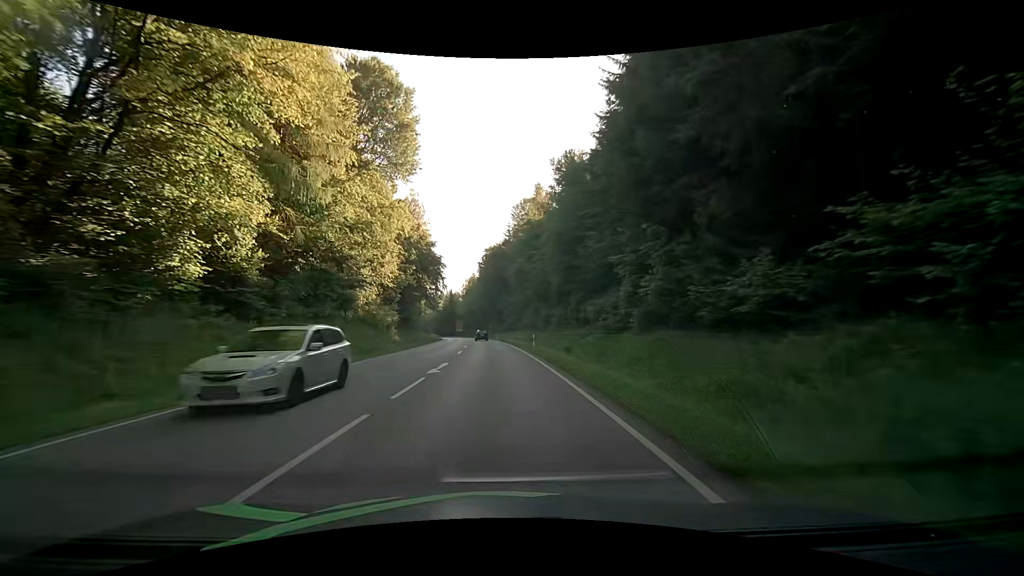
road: secondary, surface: asphalt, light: Day
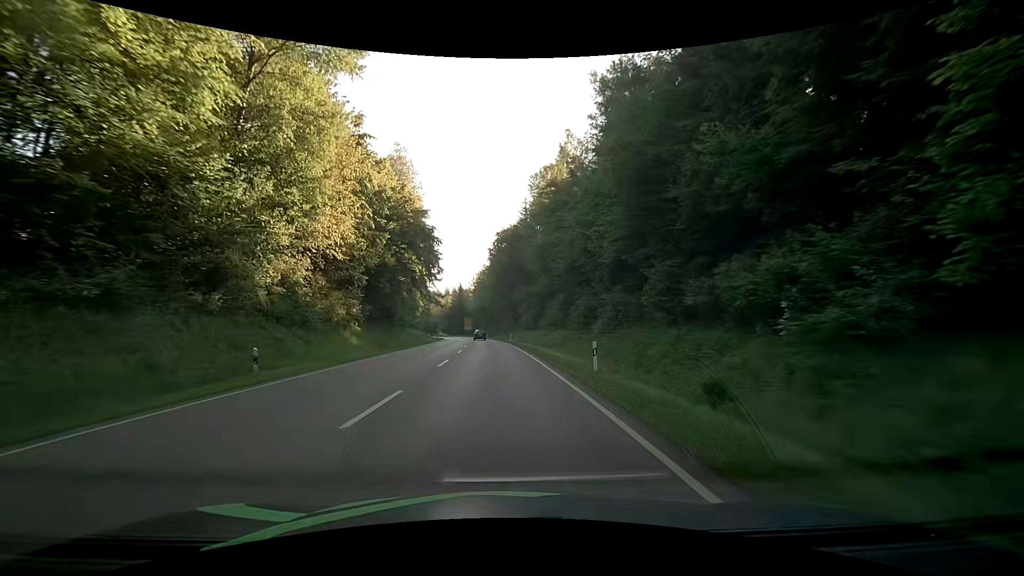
(-0.3, +21.7) m; -1°
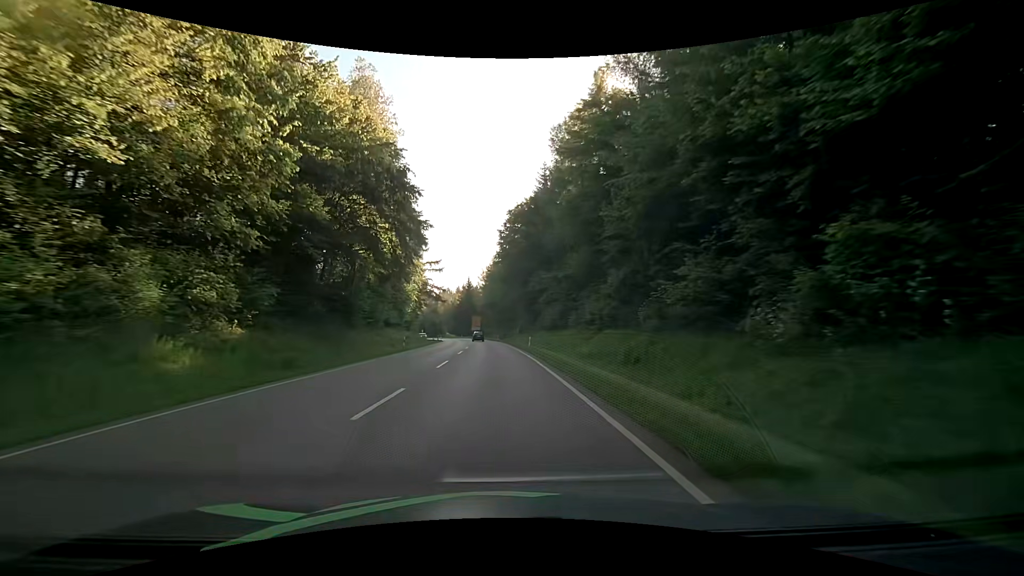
(-0.4, +21.7) m; -2°
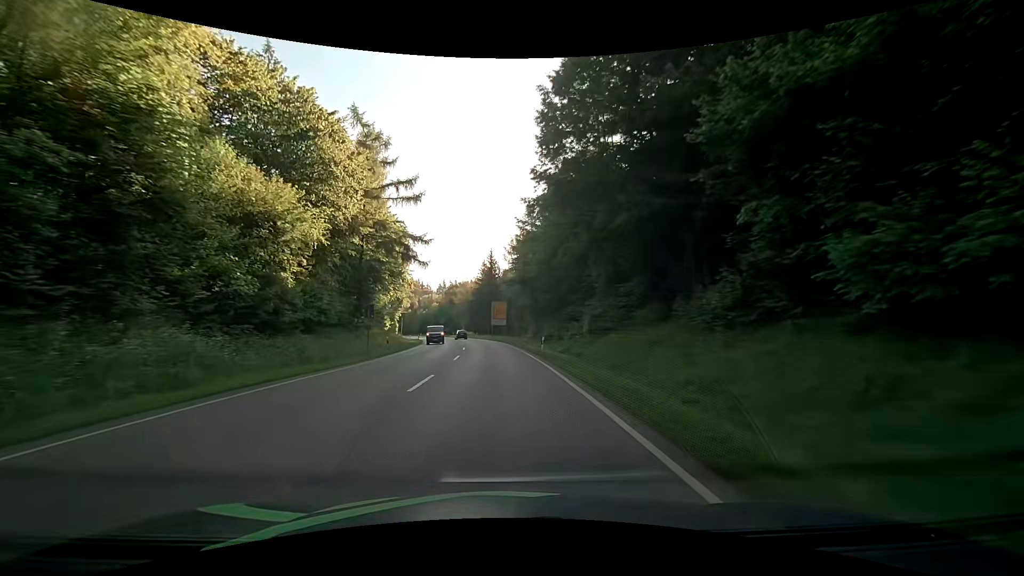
(-1.5, +54.0) m; -4°
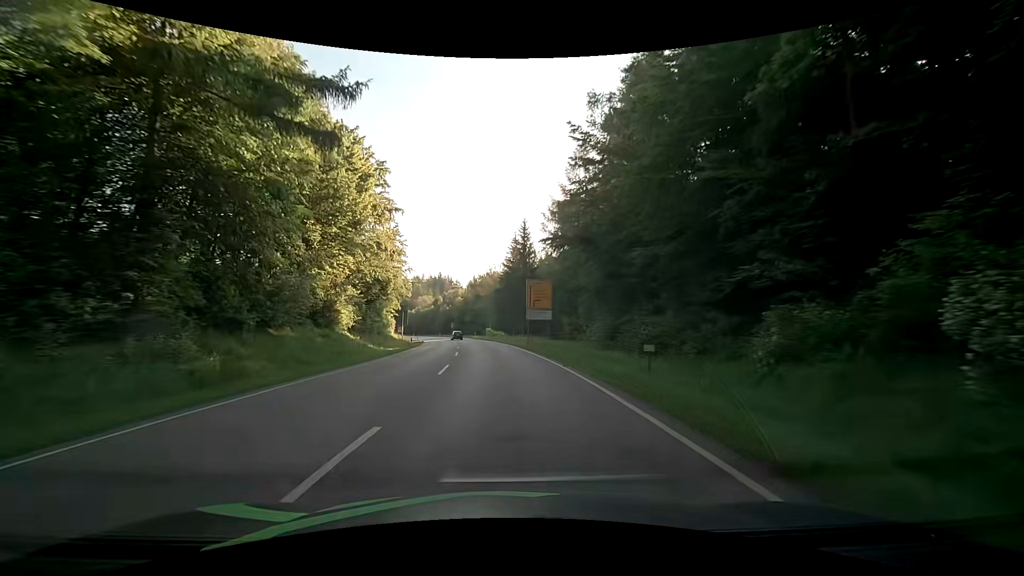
(-0.9, +32.4) m; -4°
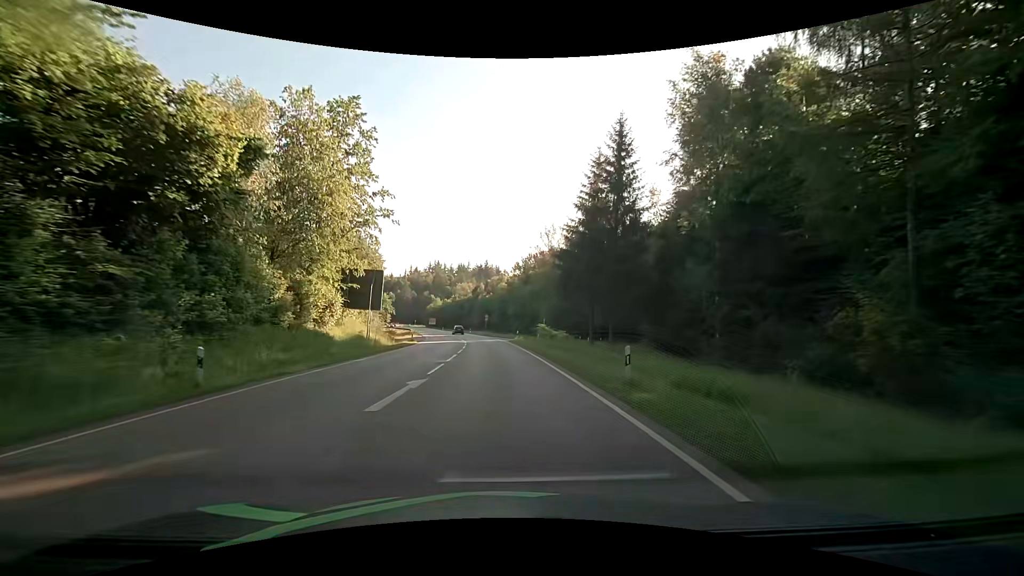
(-1.9, +43.2) m; -6°
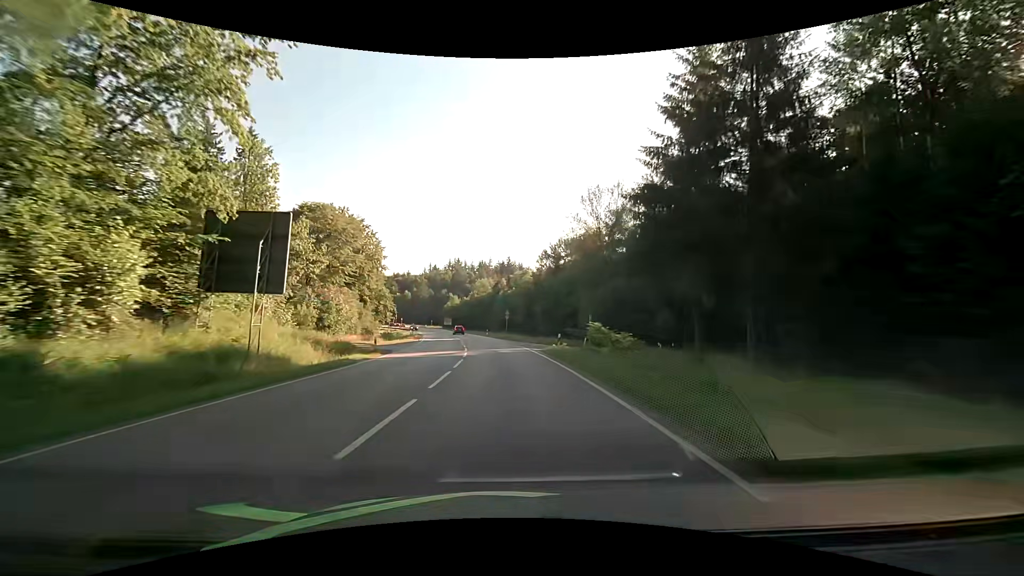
(-0.4, +21.7) m; -2°
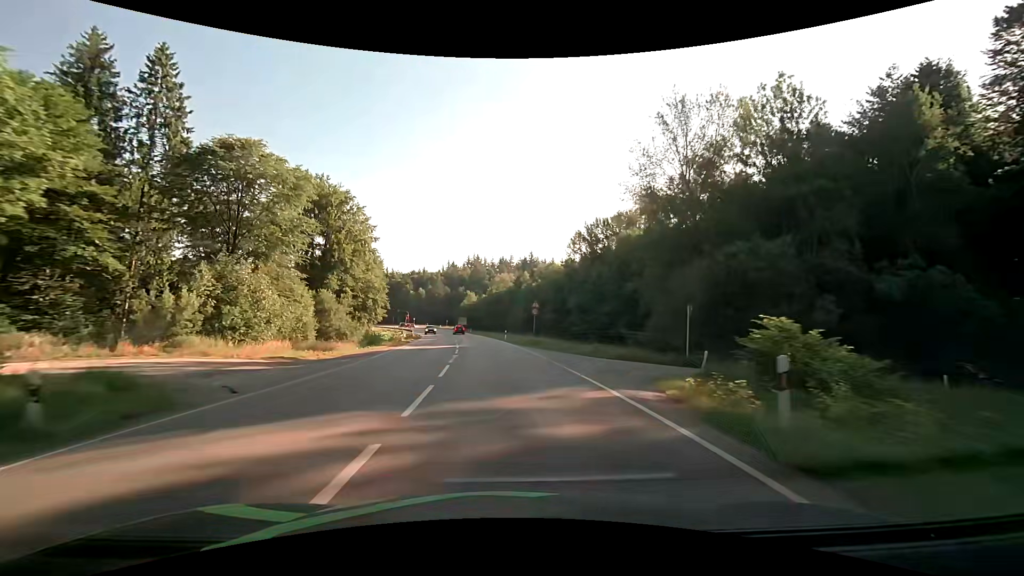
(-0.5, +21.7) m; -3°
(0, +10) (0, +20) (-1, +30) (-1, +40) (-2, +50) (-4, +60) (-5, +70) (-6, +80) (-8, +90) (-10, +99) m
